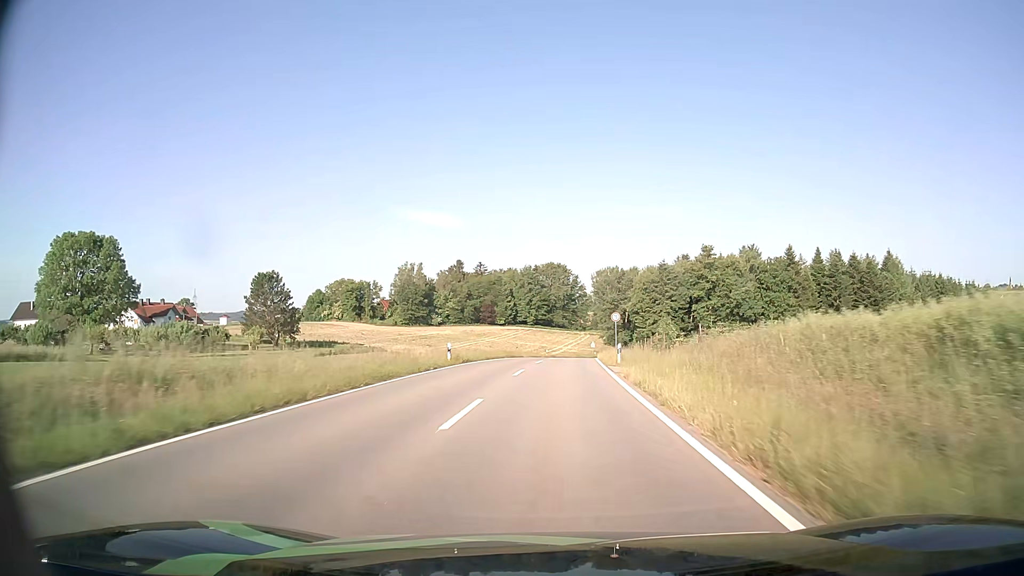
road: tertiary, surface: asphalt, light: Day
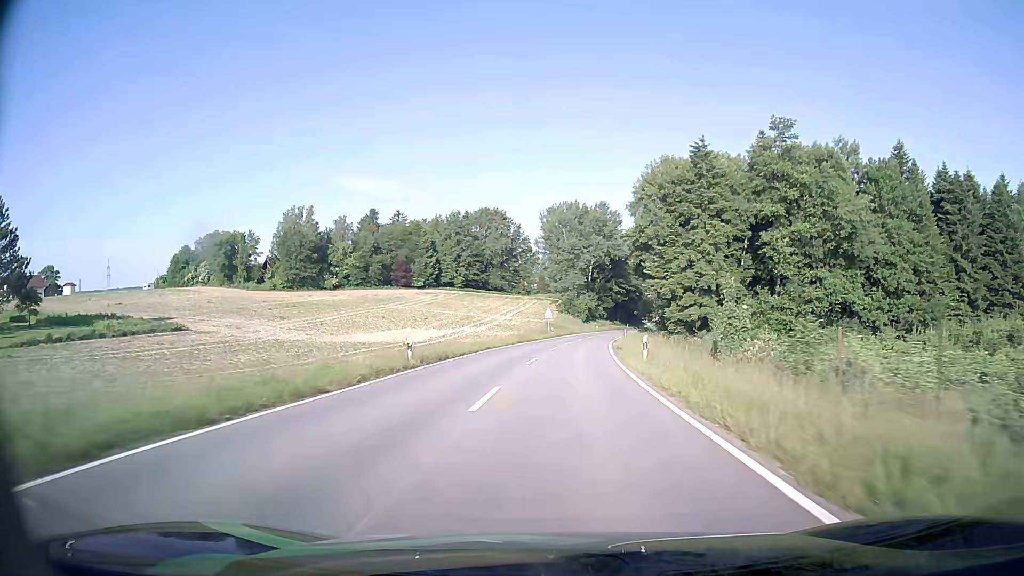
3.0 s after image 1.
(+2.4, +60.1) m; +5°
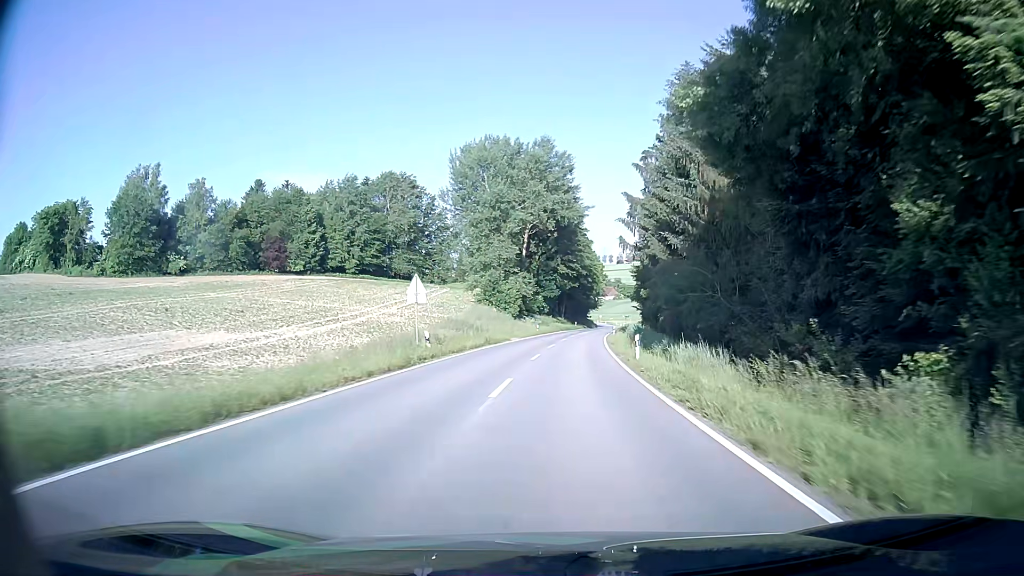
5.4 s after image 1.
(+2.2, +47.4) m; +6°
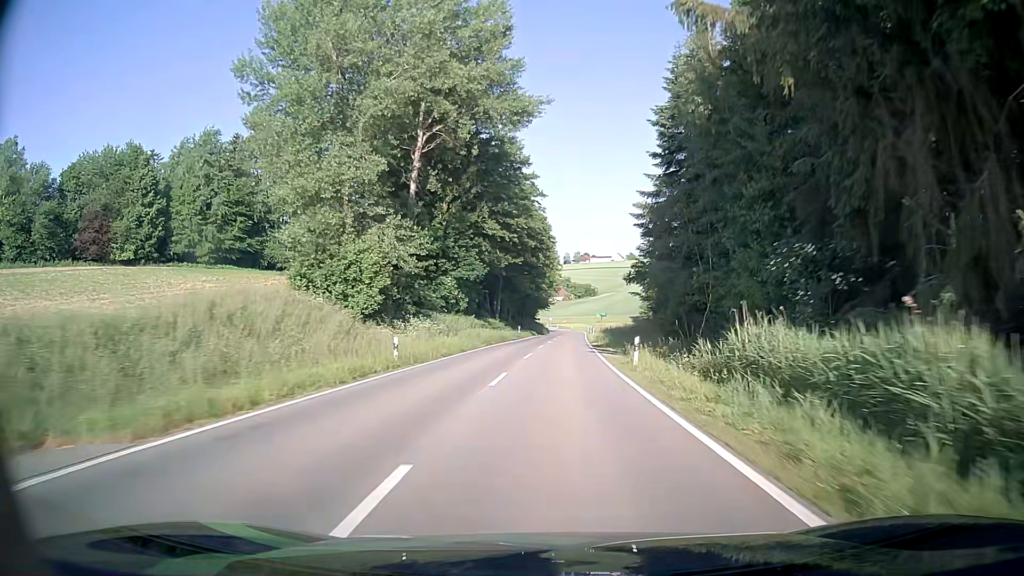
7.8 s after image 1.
(+2.1, +46.7) m; +5°
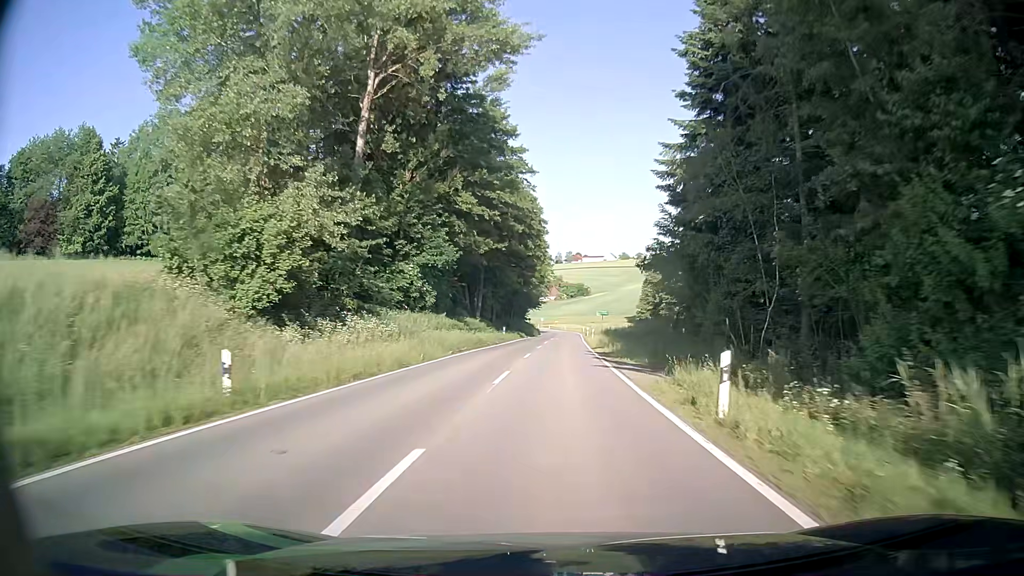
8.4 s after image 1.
(+0.1, +11.6) m; +1°
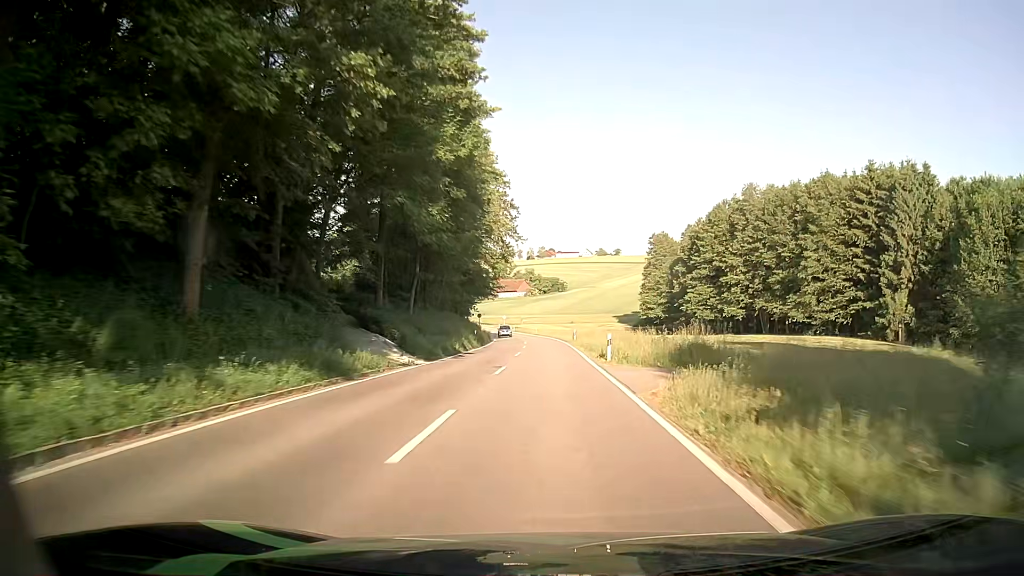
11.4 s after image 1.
(+1.4, +58.1) m; +3°
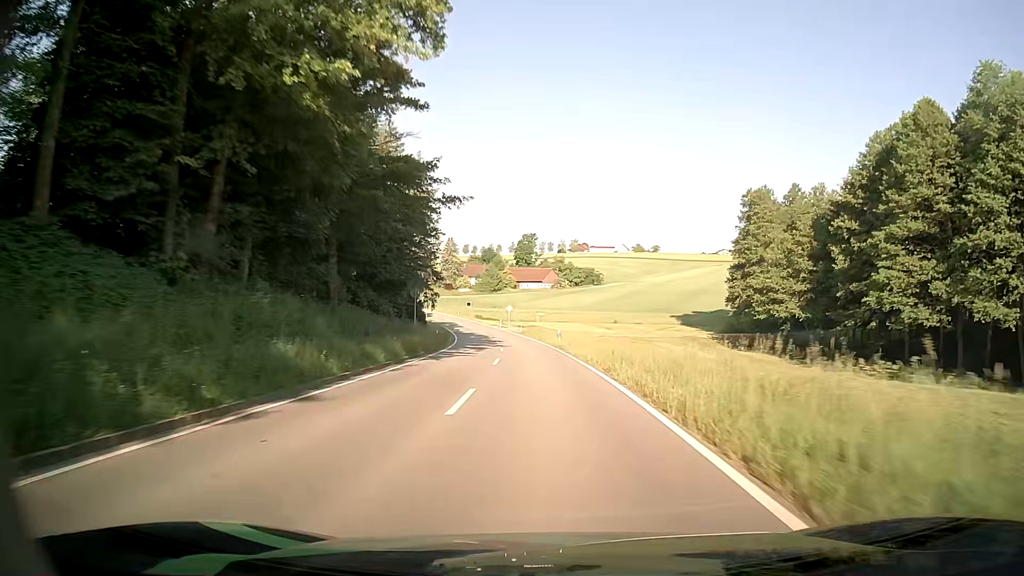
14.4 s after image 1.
(-1.0, +58.2) m; -3°
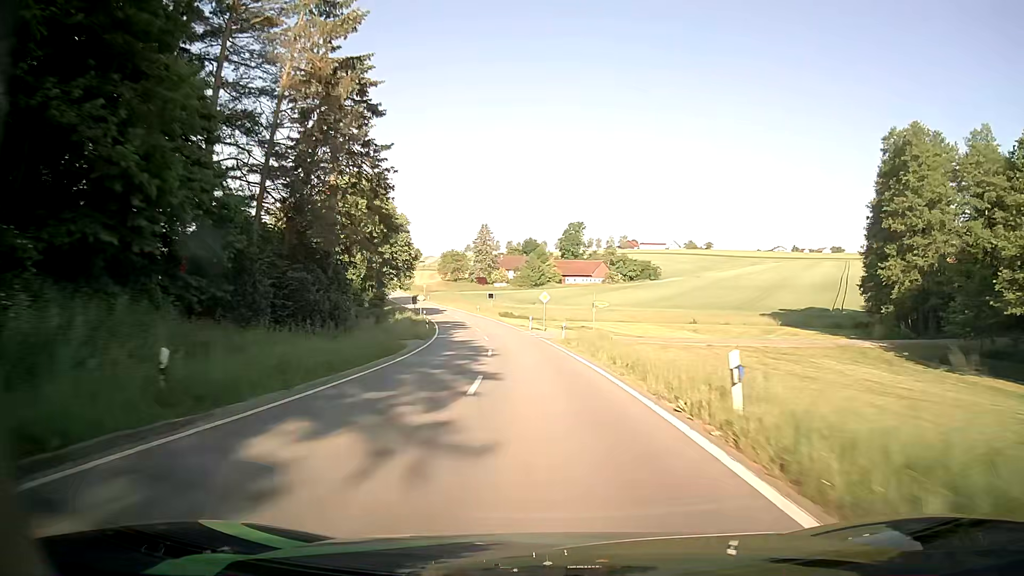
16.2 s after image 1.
(-1.1, +35.0) m; -4°
(0, +10) (-1, +20) (-1, +30) (-2, +40) (-4, +50) (-6, +60) (-8, +69) (-10, +79) (-12, +89) (-15, +99) m
